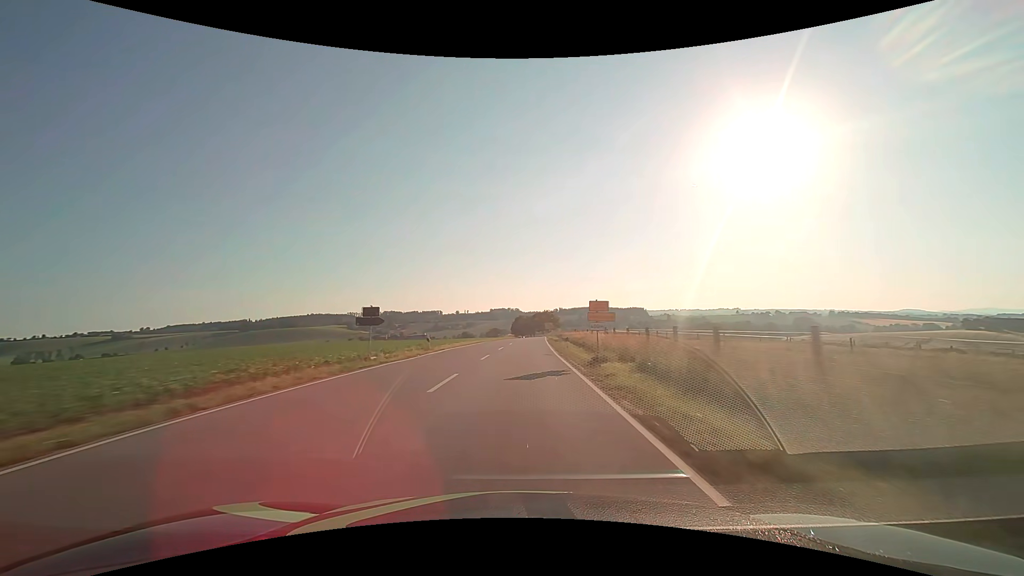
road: secondary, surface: asphalt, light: Day
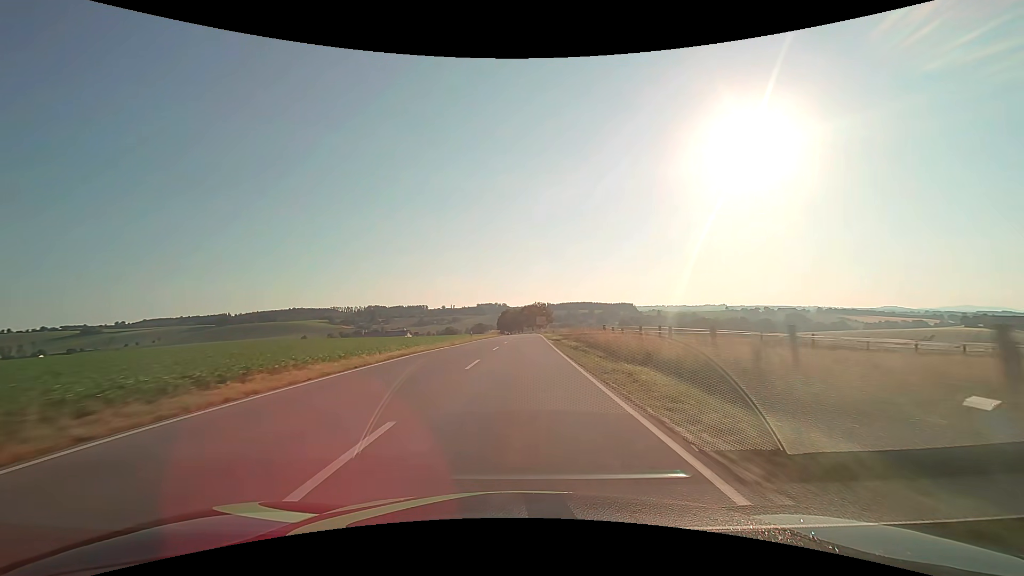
(+0.4, +29.3) m; +2°
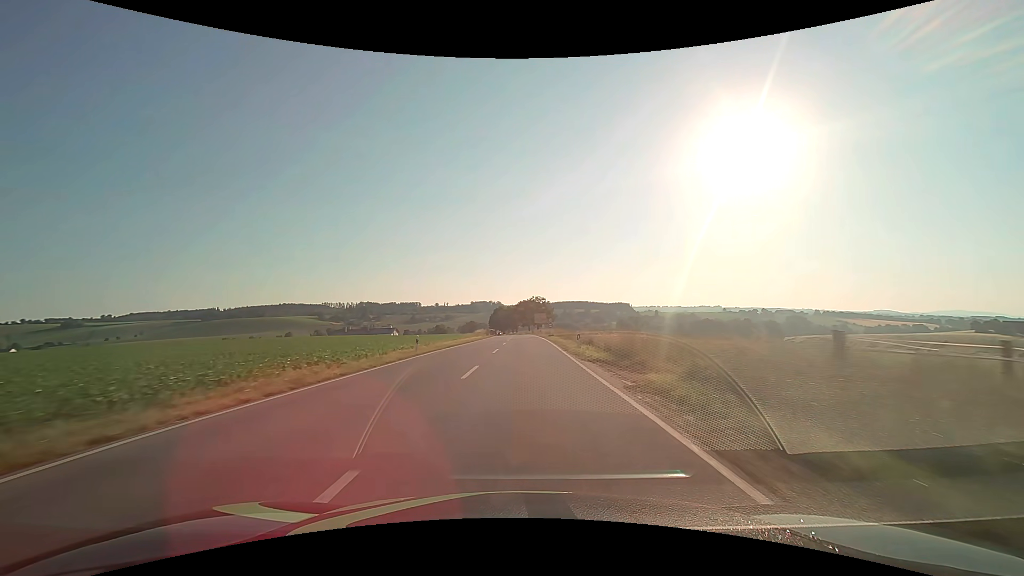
(+0.1, +26.1) m; 0°
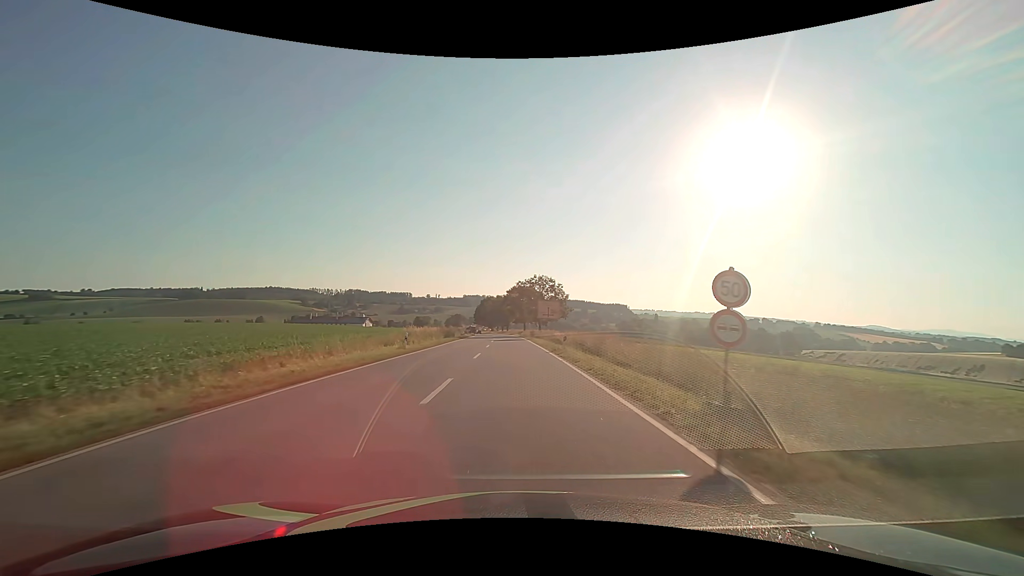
(+0.5, +50.9) m; +1°
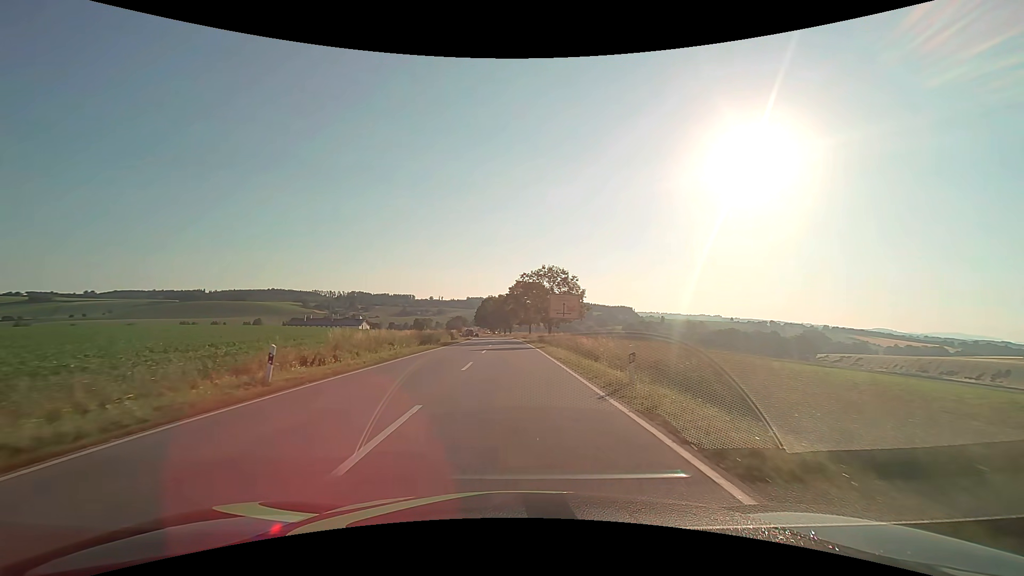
(0.0, +15.9) m; 0°
